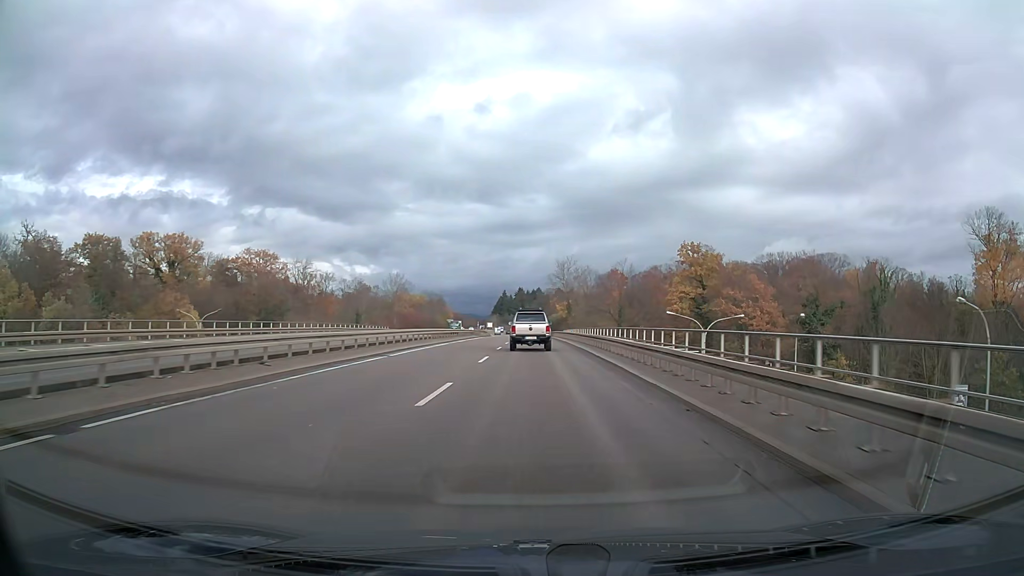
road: trunk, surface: asphalt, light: Day
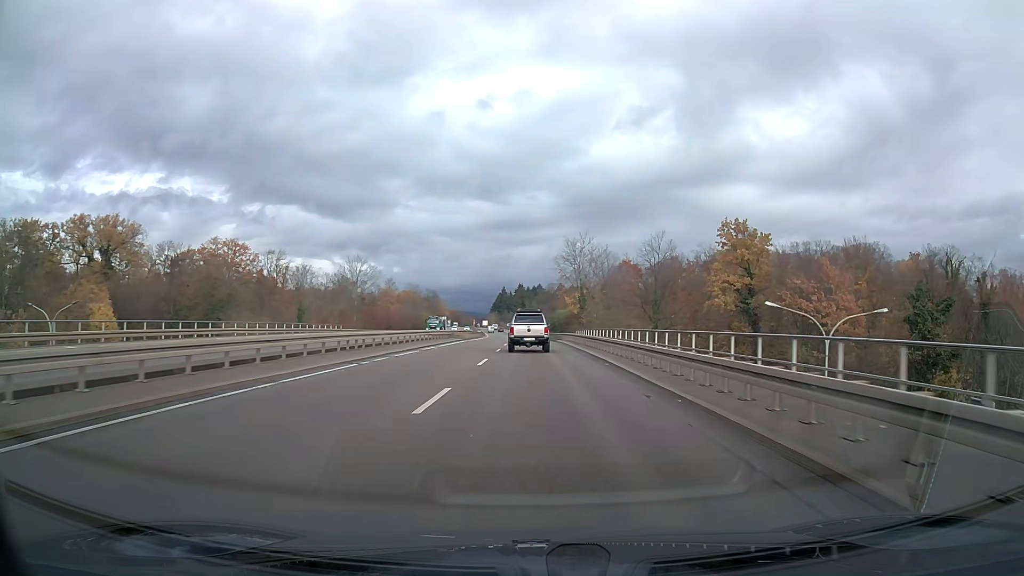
(0.0, +24.6) m; 0°
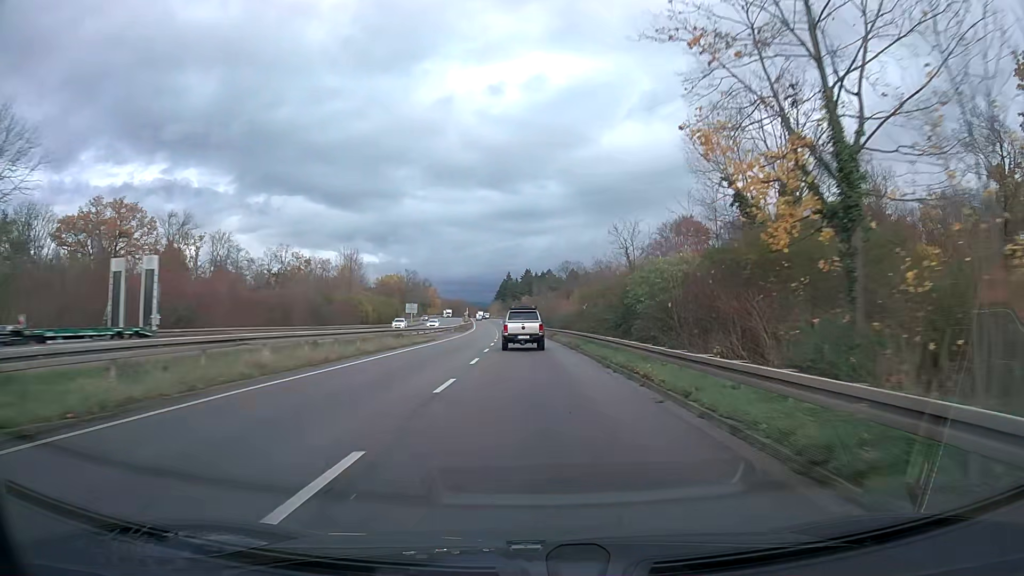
(-0.3, +62.1) m; -1°
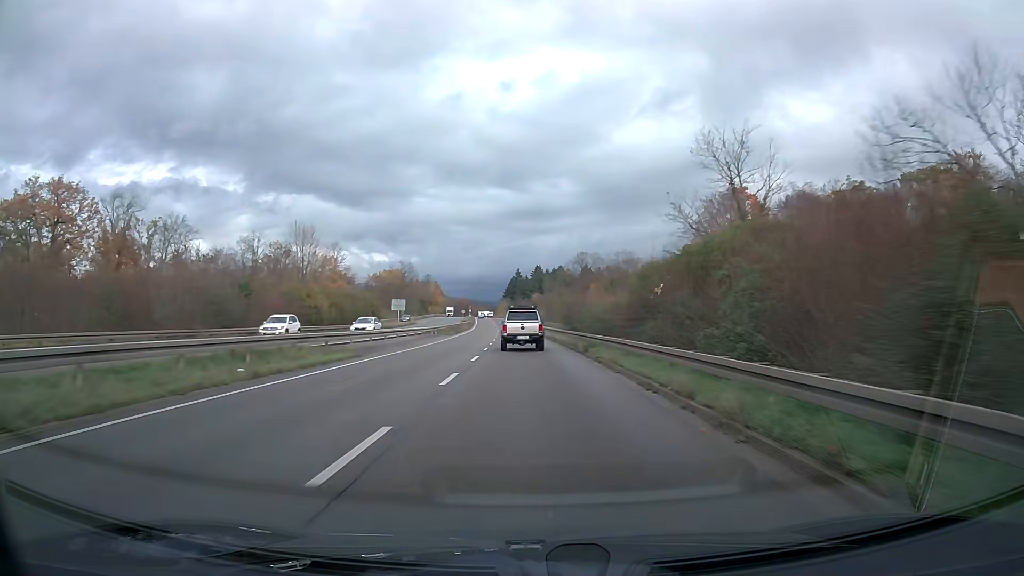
(-0.2, +24.9) m; -1°
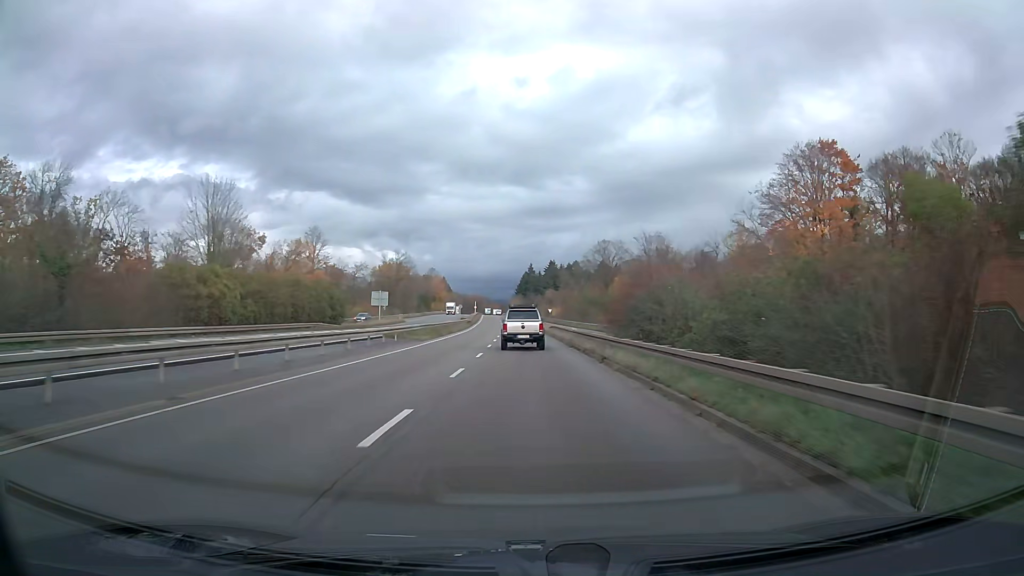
(-0.2, +24.9) m; -1°
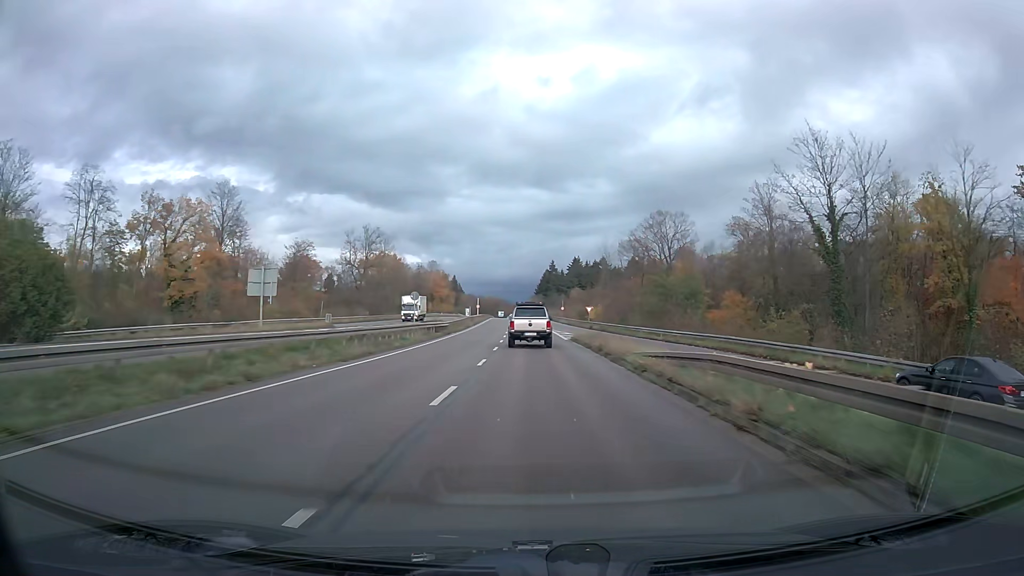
(-0.8, +49.8) m; -1°
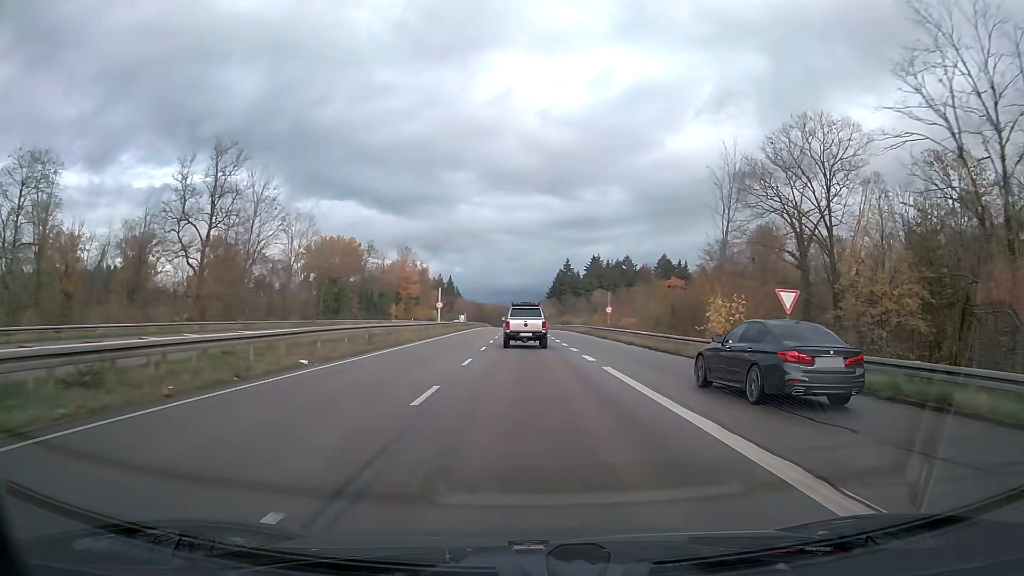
(-0.5, +62.2) m; -1°
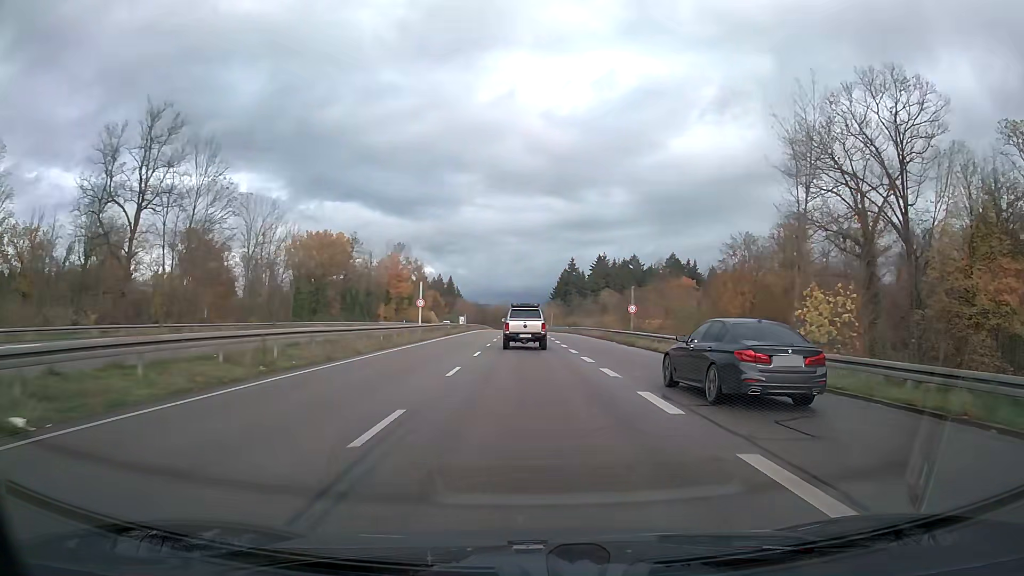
(0.0, +12.4) m; 0°
